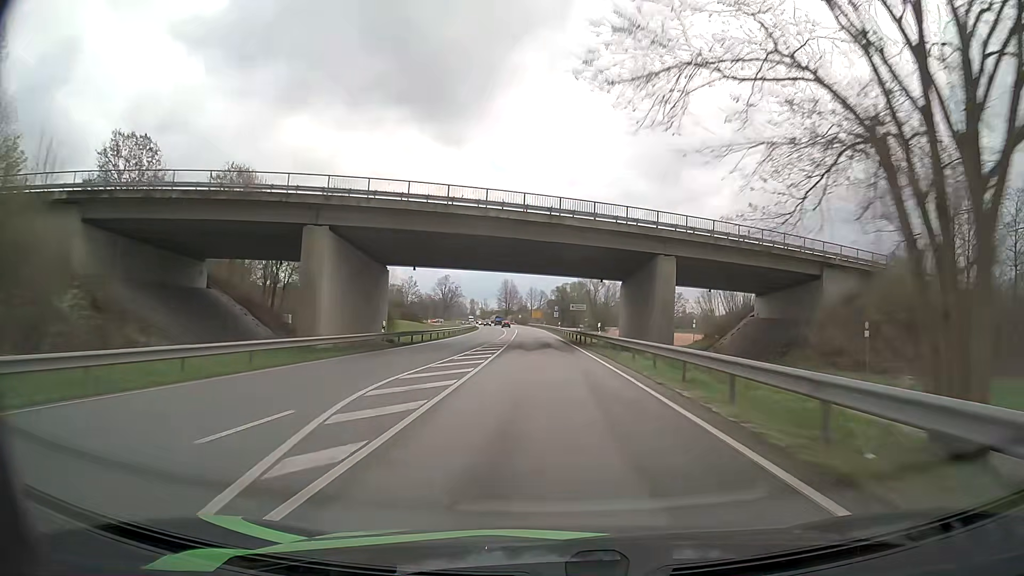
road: primary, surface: asphalt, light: Day
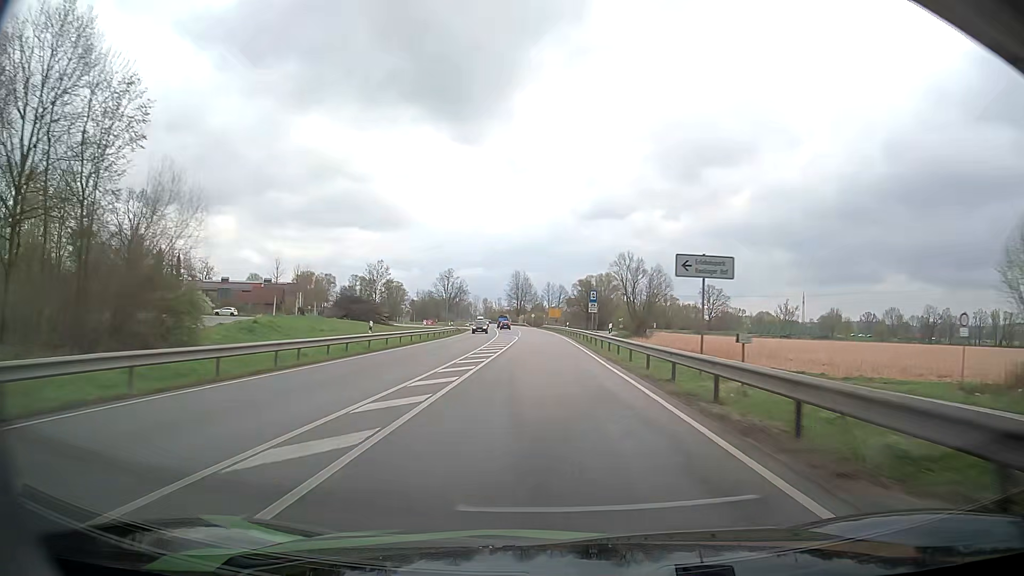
(-0.6, +47.9) m; -2°
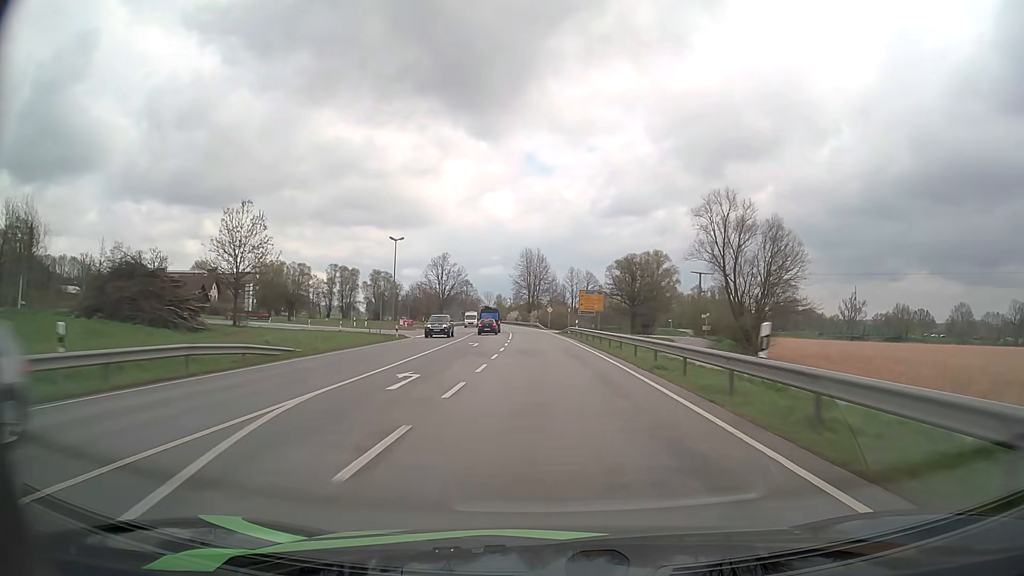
(-0.8, +63.9) m; -2°
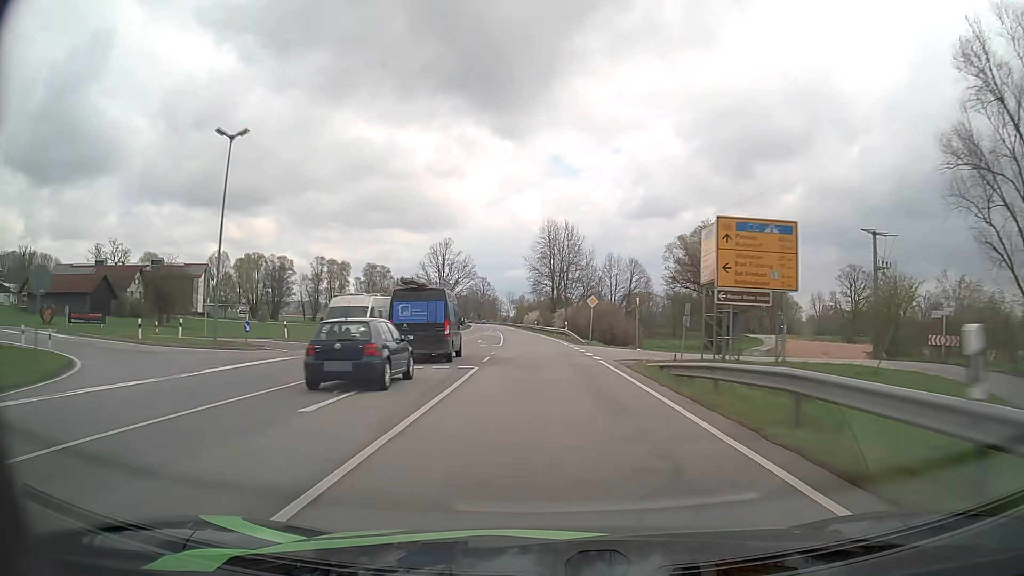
(-0.8, +47.9) m; -2°
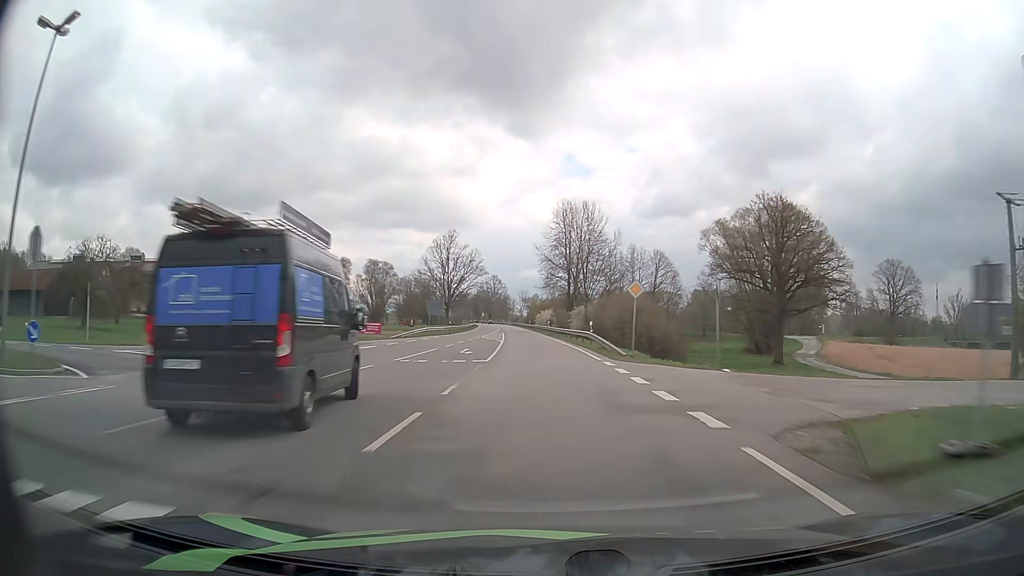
(-0.1, +16.0) m; -1°
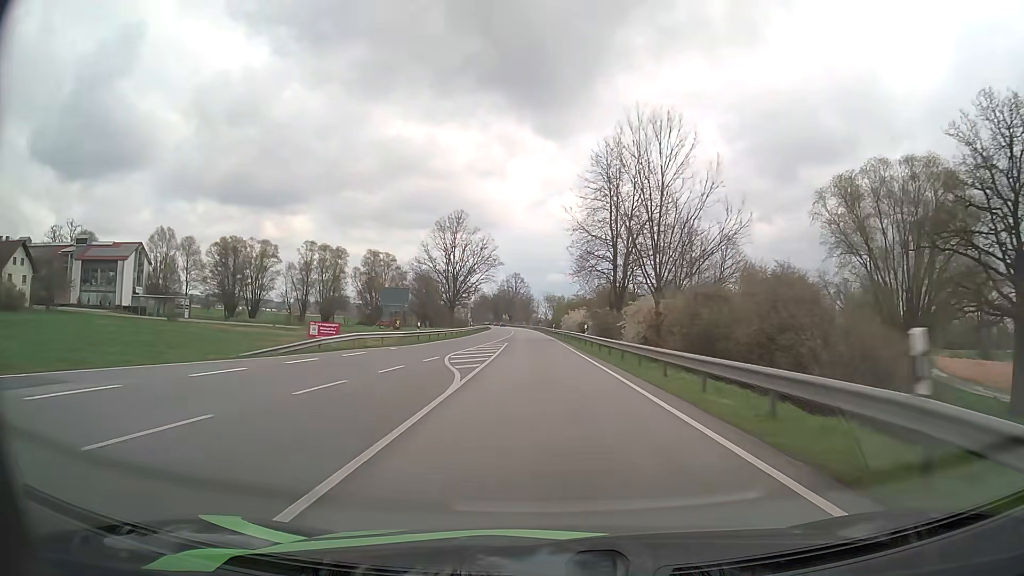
(-0.6, +31.9) m; -2°
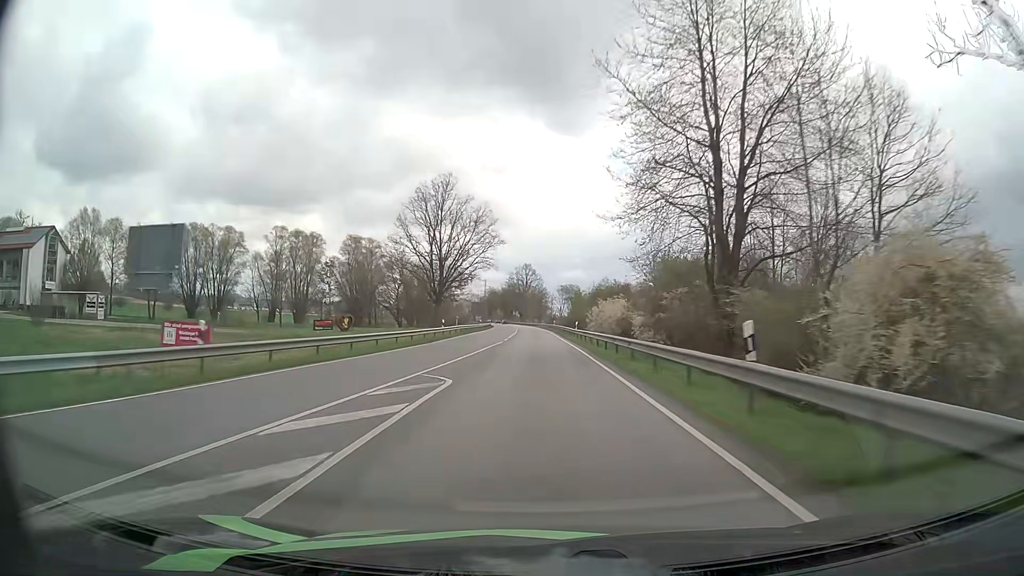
(-0.3, +31.9) m; -1°
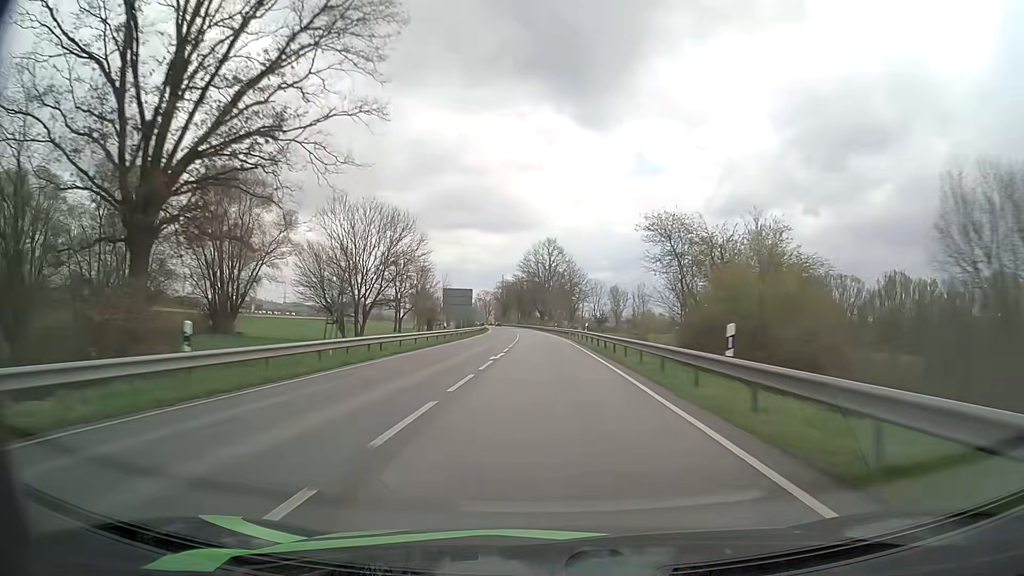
(-1.7, +79.7) m; -2°
(0, +10) (0, +20) (0, +30) (0, +40) (-1, +50) (-1, +60) (-1, +70) (-2, +80) (-2, +90) (-3, +100) m
